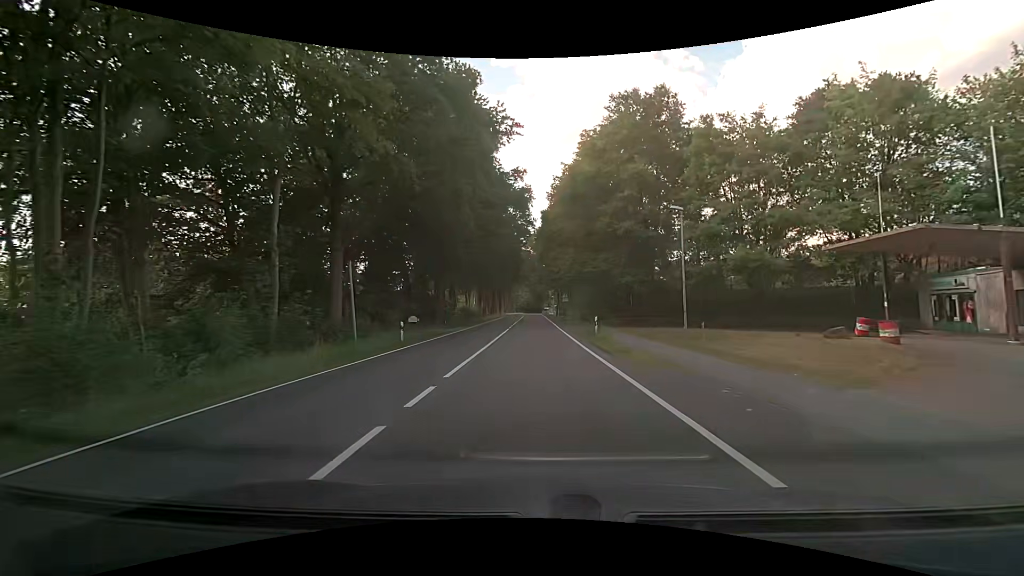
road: primary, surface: asphalt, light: Day
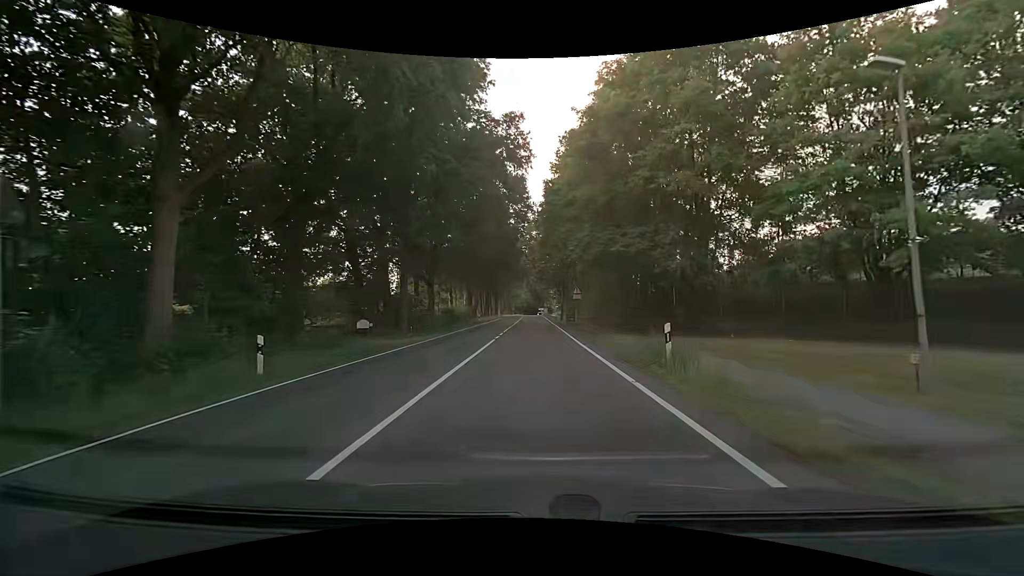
(+0.1, +13.4) m; 0°
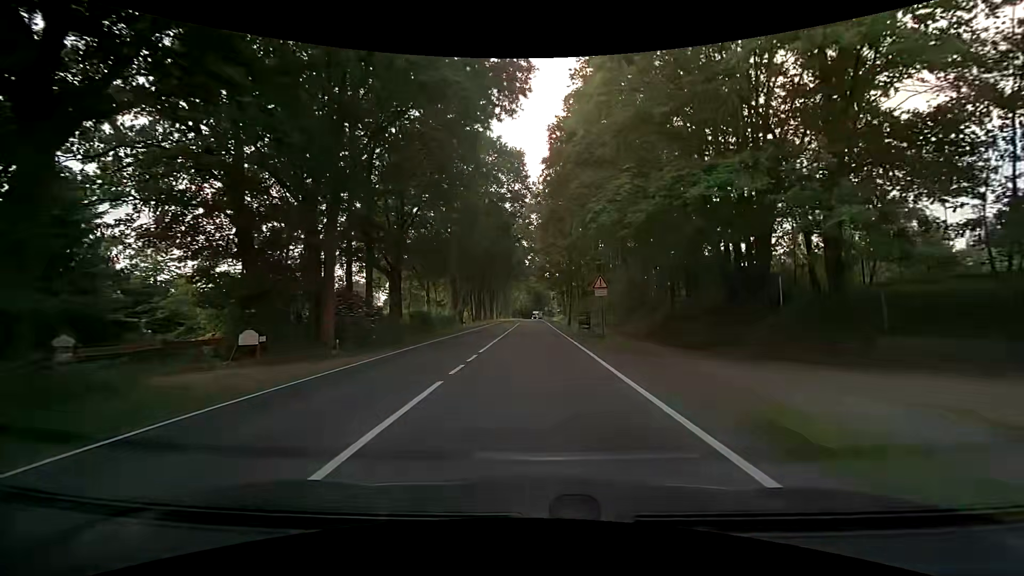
(0.0, +13.1) m; -1°
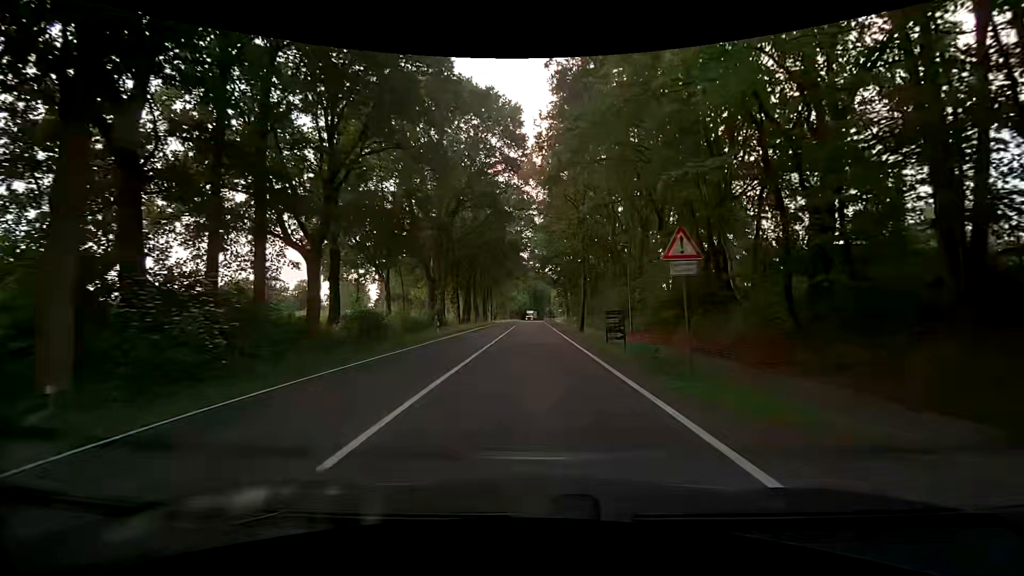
(0.0, +13.0) m; 0°
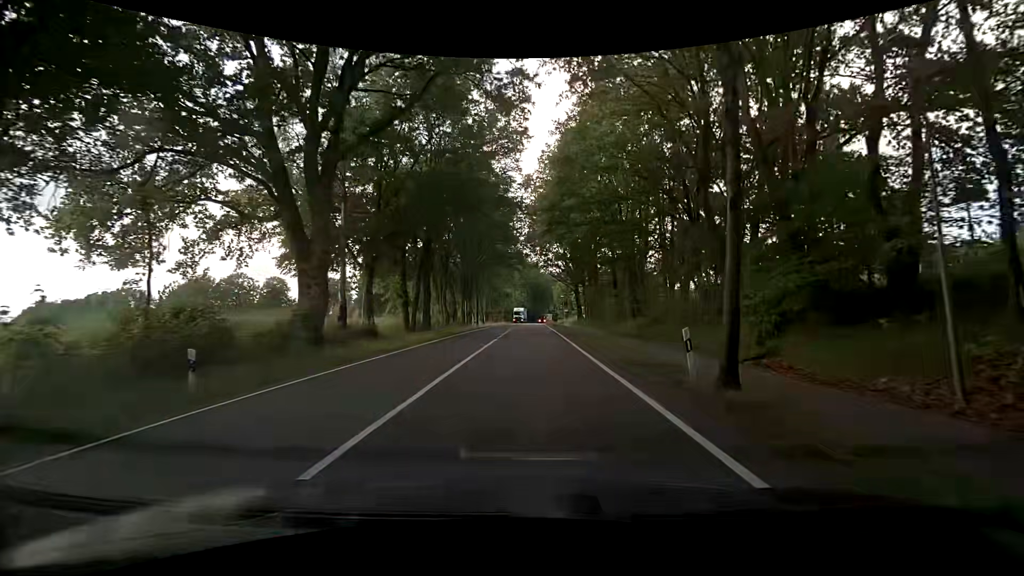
(+0.1, +26.3) m; +1°
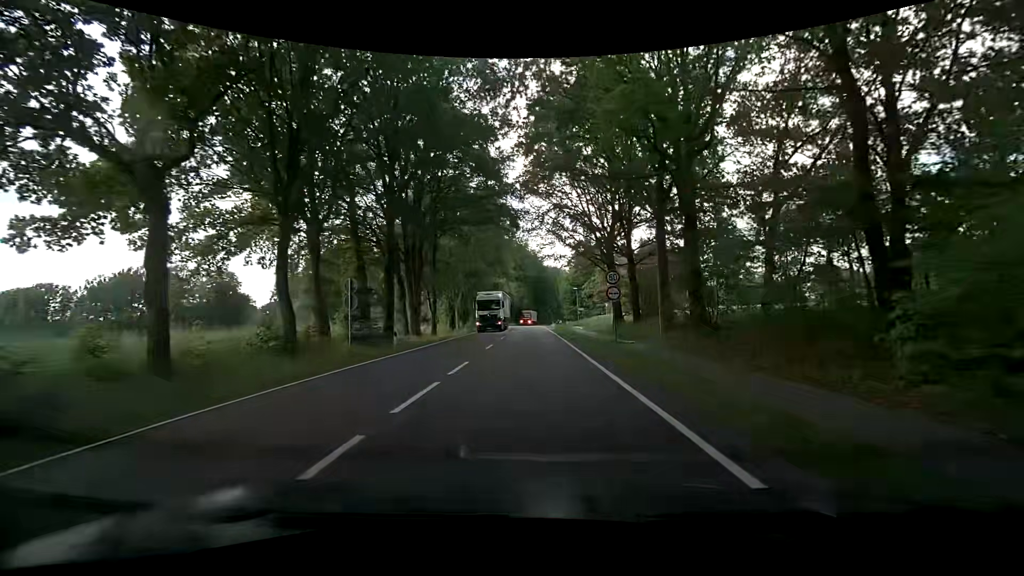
(-0.4, +34.8) m; -1°
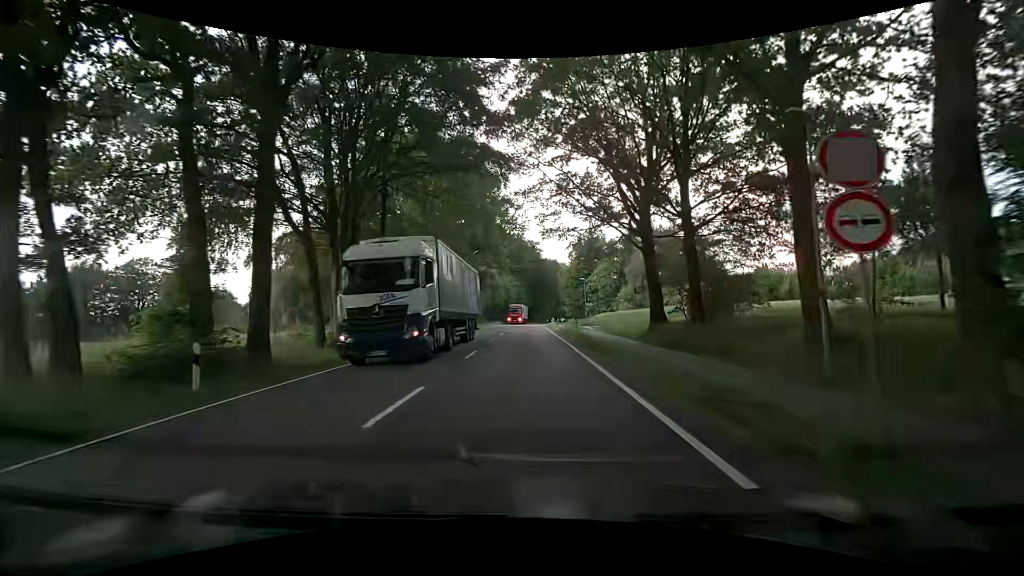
(0.0, +14.8) m; 0°
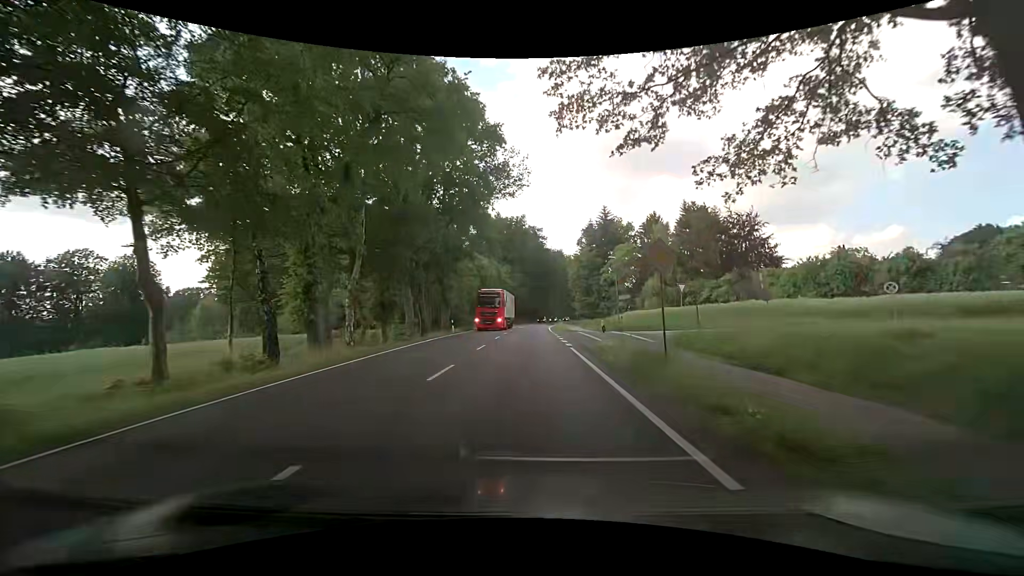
(+0.1, +22.5) m; 0°
(0, +10) (0, +20) (0, +30) (0, +40) (0, +50) (+1, +60) (+1, +70) (+1, +80) (+2, +90) (+3, +100) m
